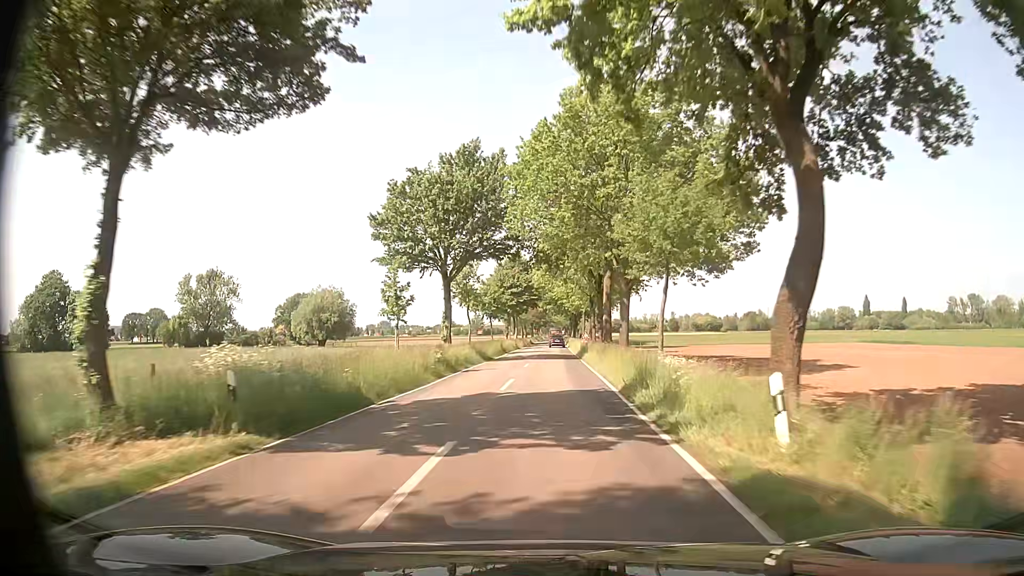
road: tertiary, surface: asphalt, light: Day
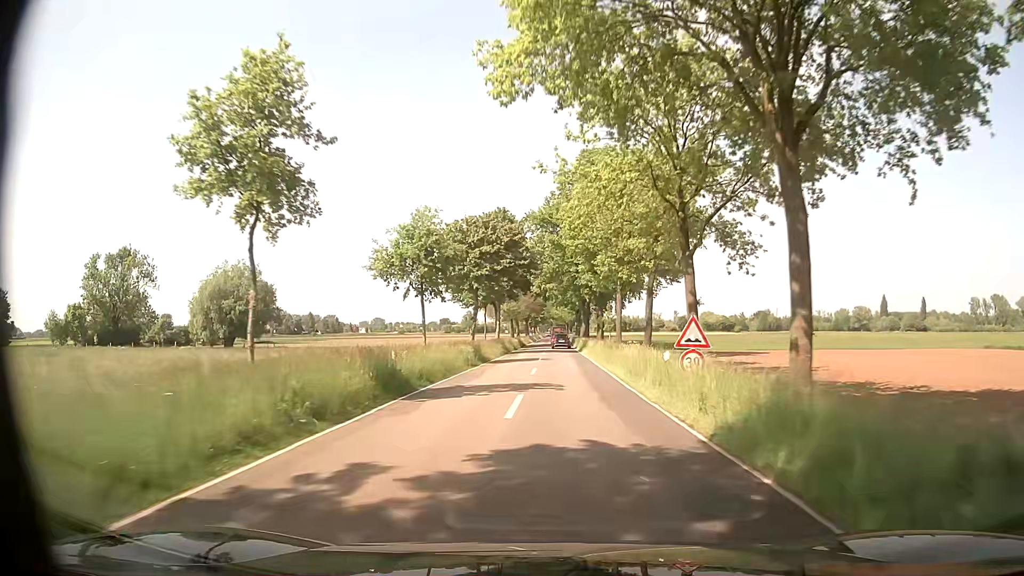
(0.0, +41.2) m; 0°
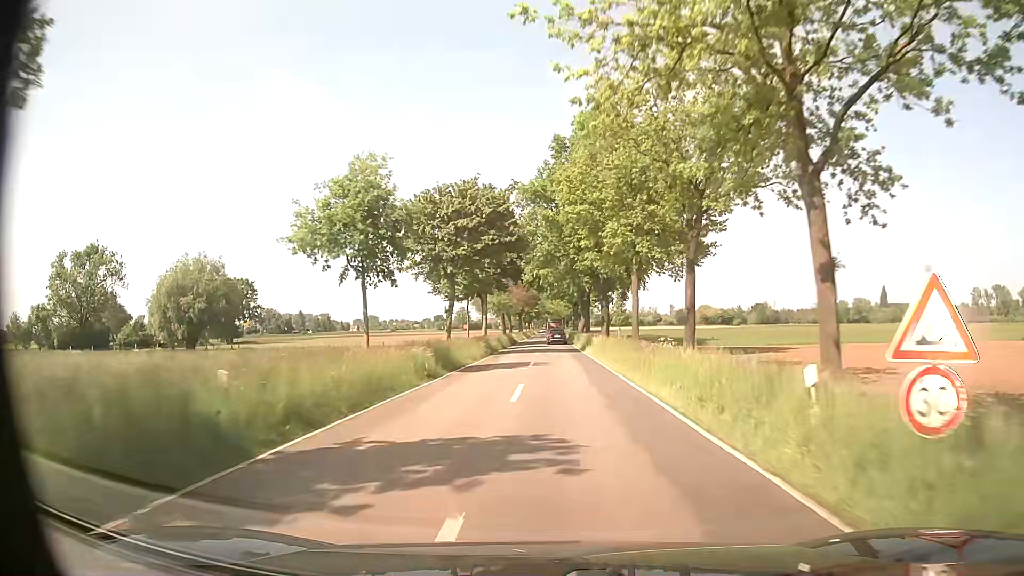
(0.0, +10.0) m; 0°
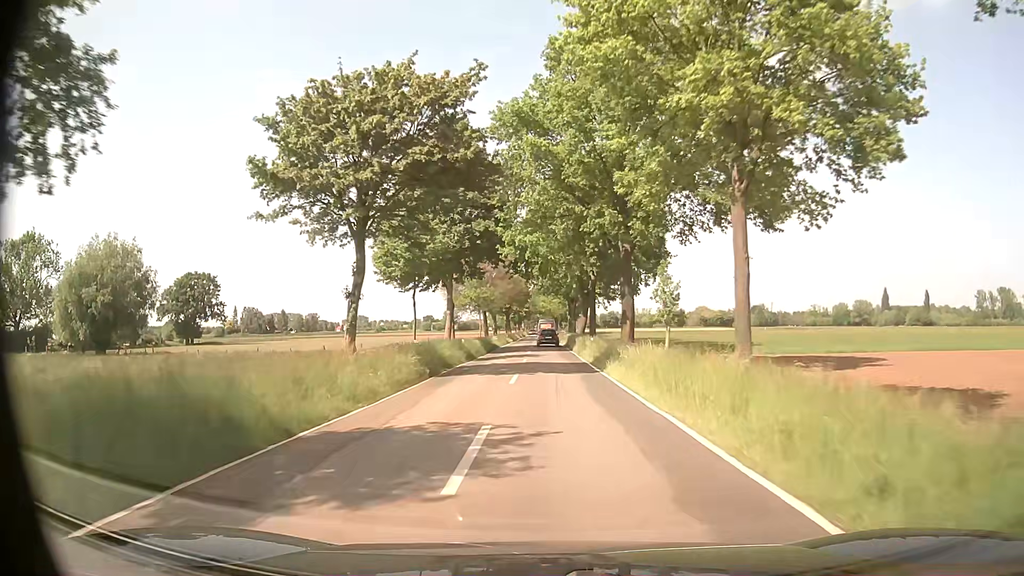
(+0.1, +18.6) m; +1°
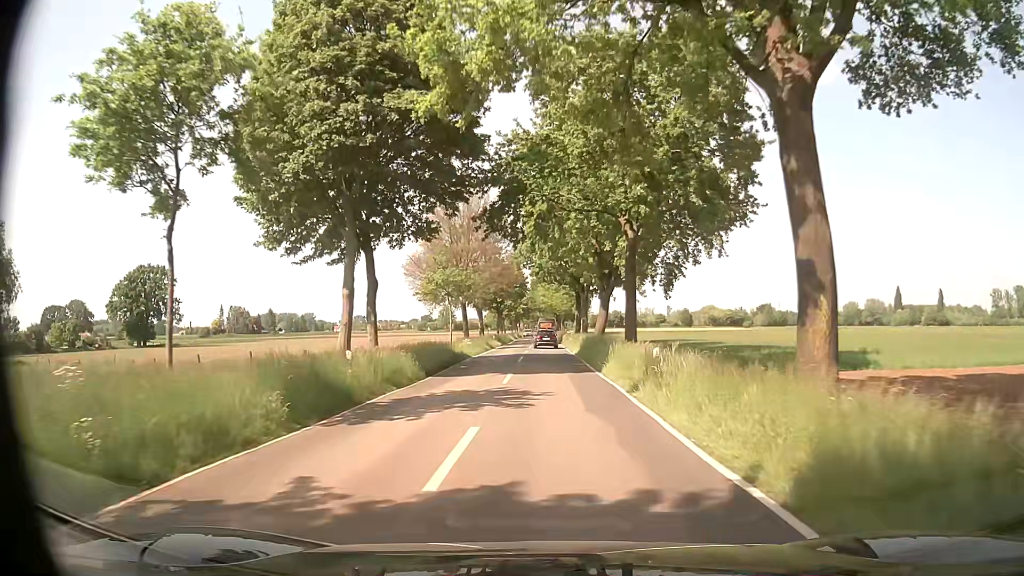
(+0.1, +22.9) m; 0°
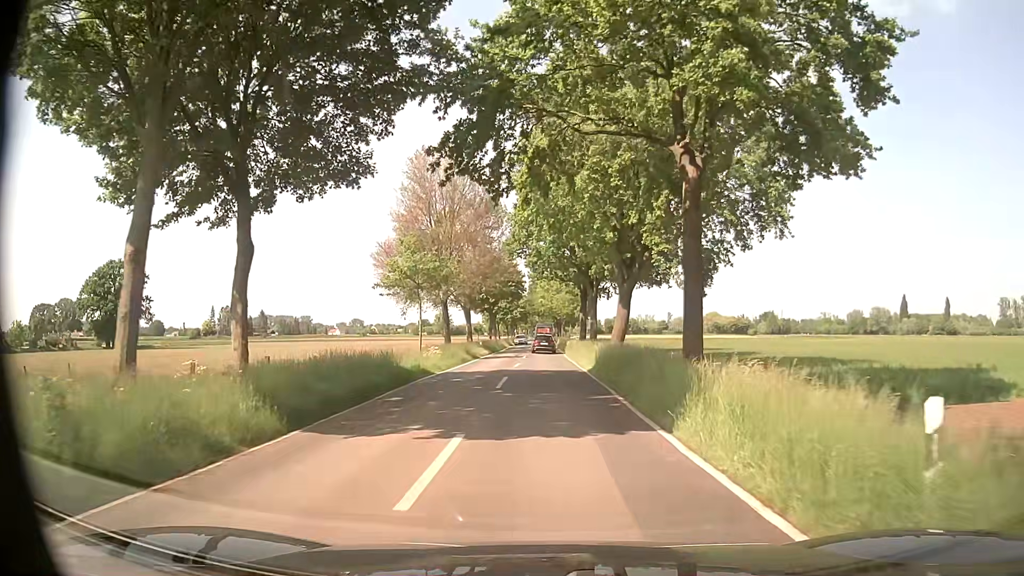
(0.0, +12.1) m; 0°
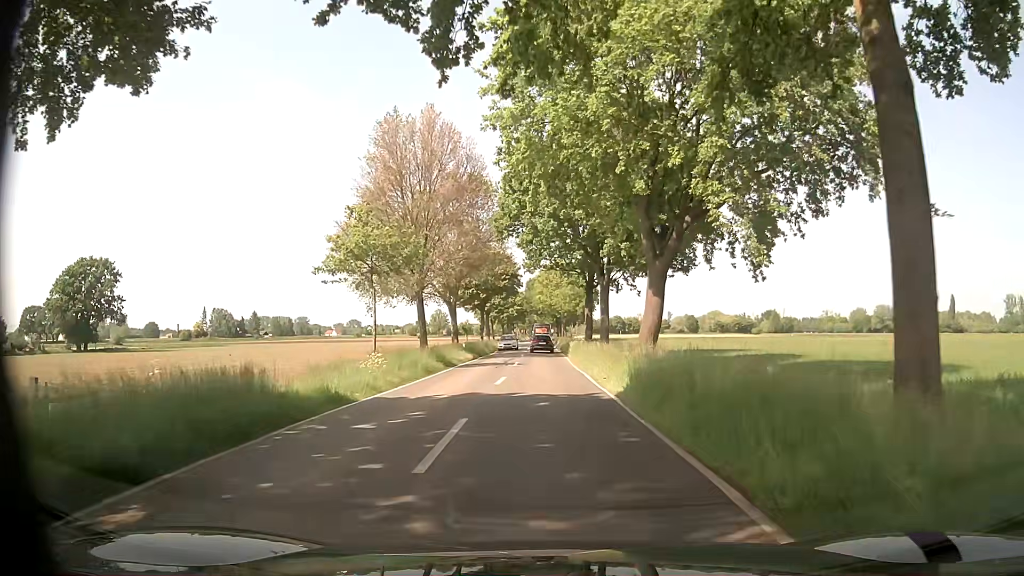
(+0.1, +10.3) m; +1°
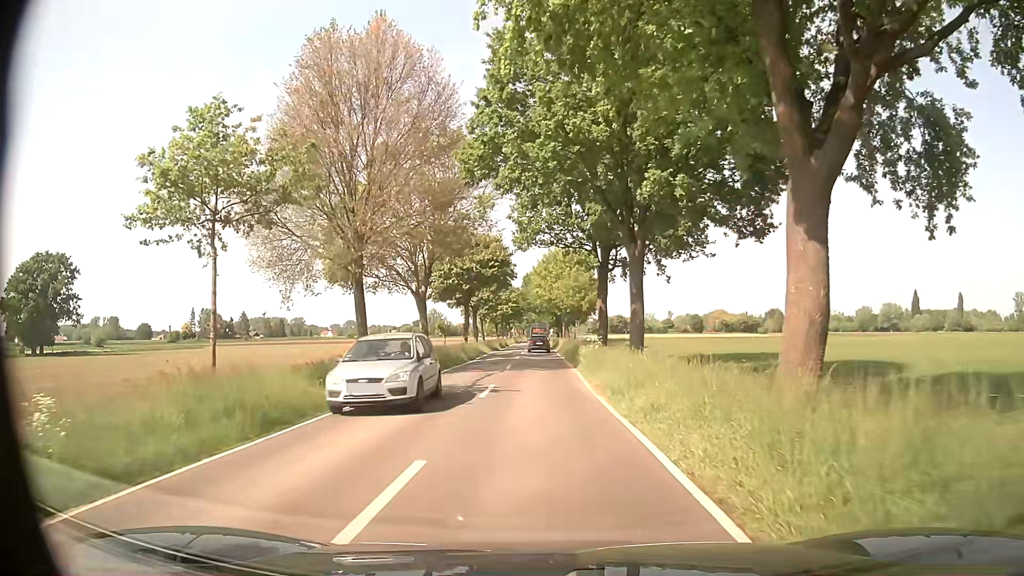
(0.0, +14.6) m; -1°
(0, +10) (0, +20) (0, +30) (0, +40) (0, +50) (0, +60) (0, +70) (0, +80) (0, +90) (0, +100) m
